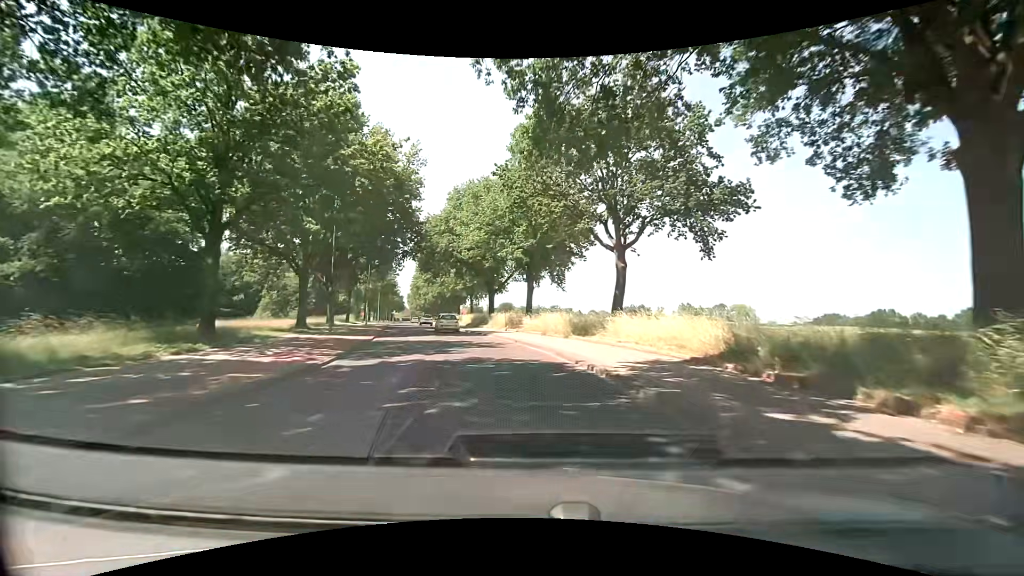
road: secondary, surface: asphalt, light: Day
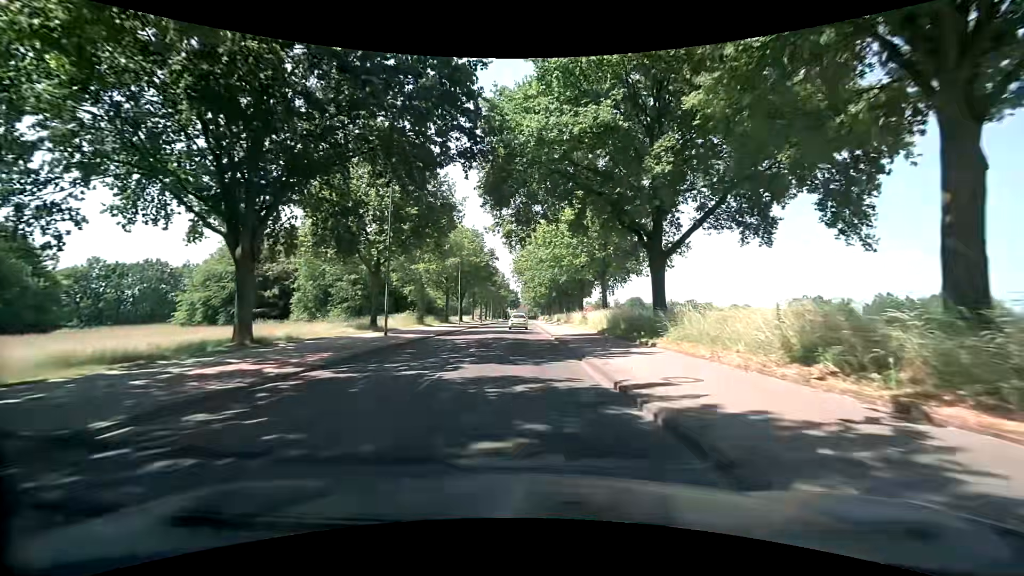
(-4.8, +34.6) m; -14°
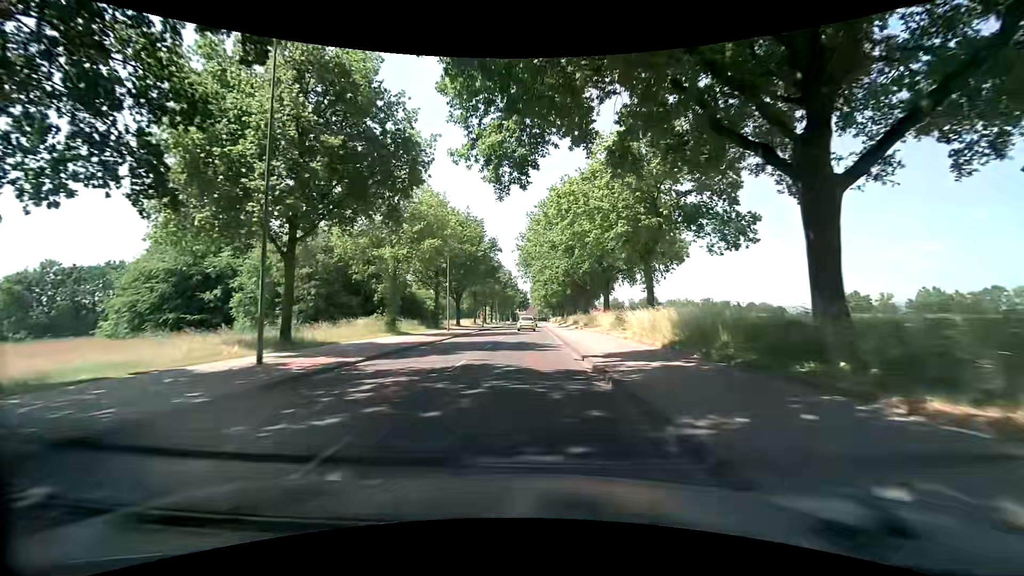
(0.0, +14.4) m; -2°
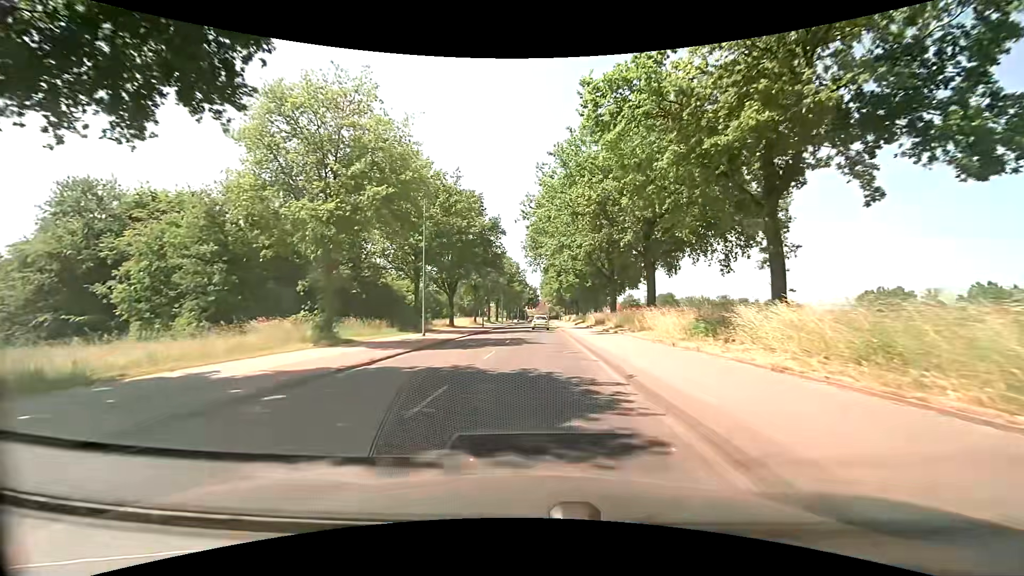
(0.0, +14.6) m; 0°
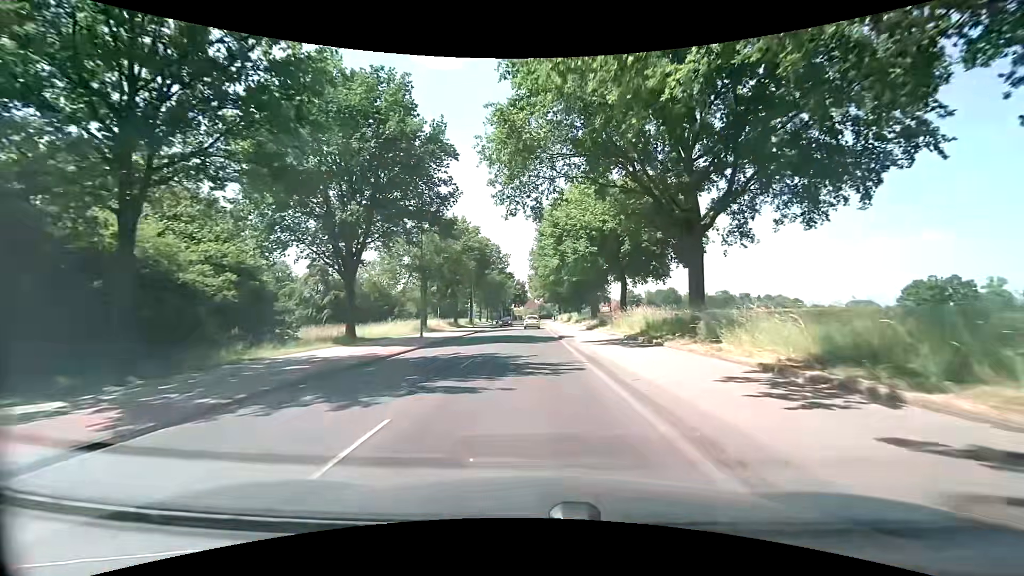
(+0.1, +30.0) m; +1°
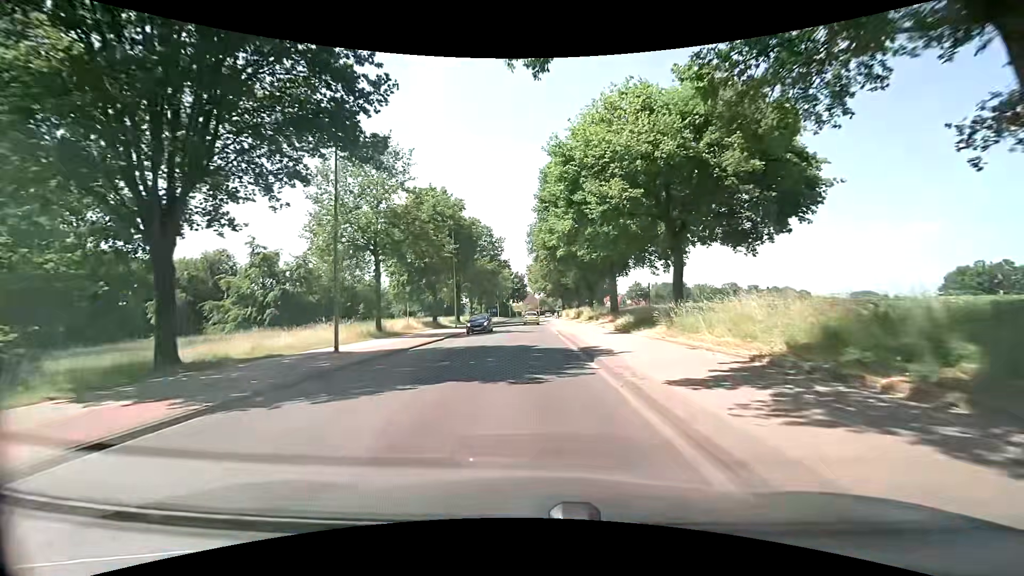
(0.0, +15.4) m; 0°
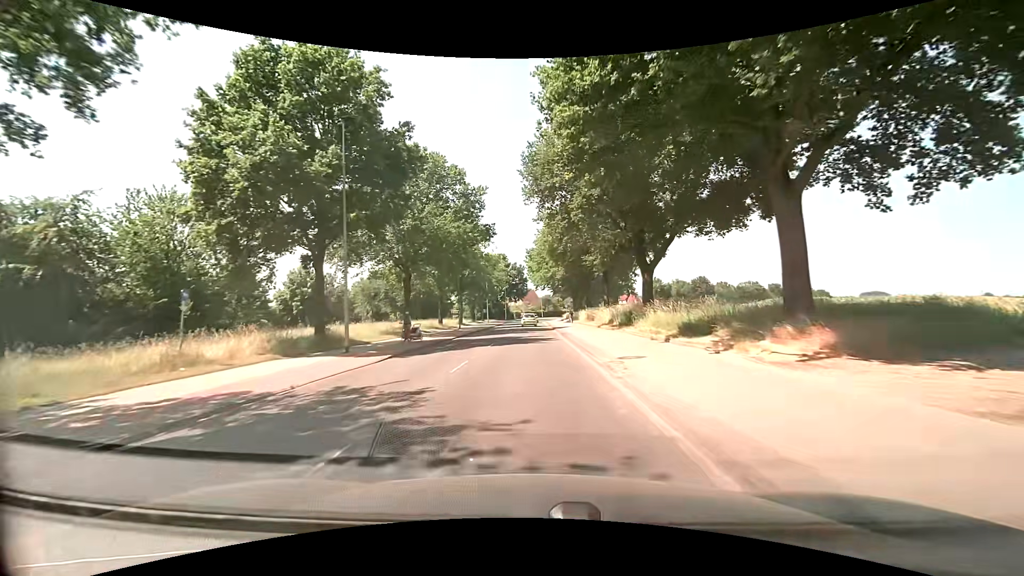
(+0.1, +30.8) m; 0°
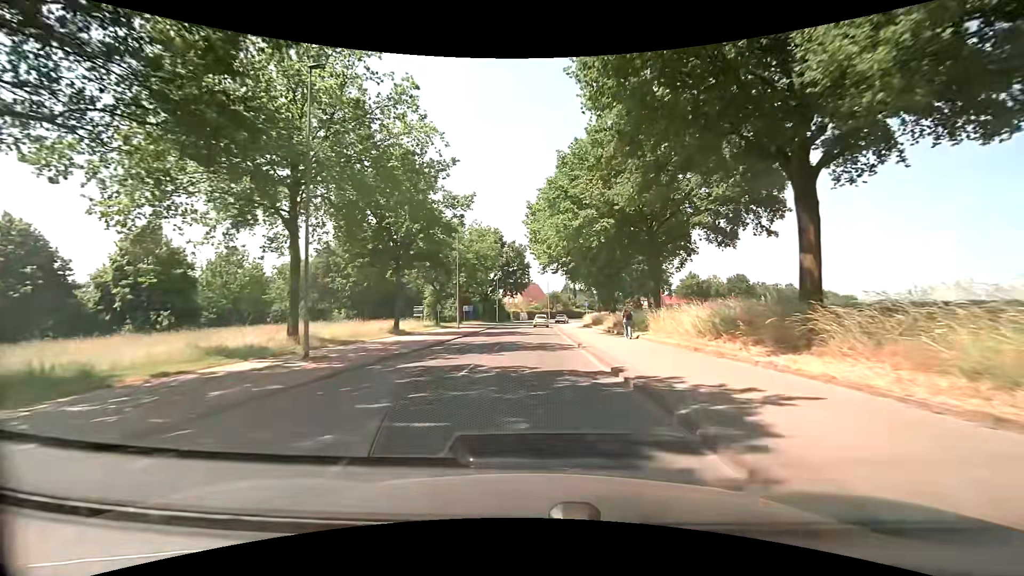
(-0.1, +36.5) m; 0°
(0, +10) (0, +20) (0, +30) (0, +40) (0, +50) (0, +60) (+1, +70) (+2, +80) (+5, +90) (+8, +99) m
